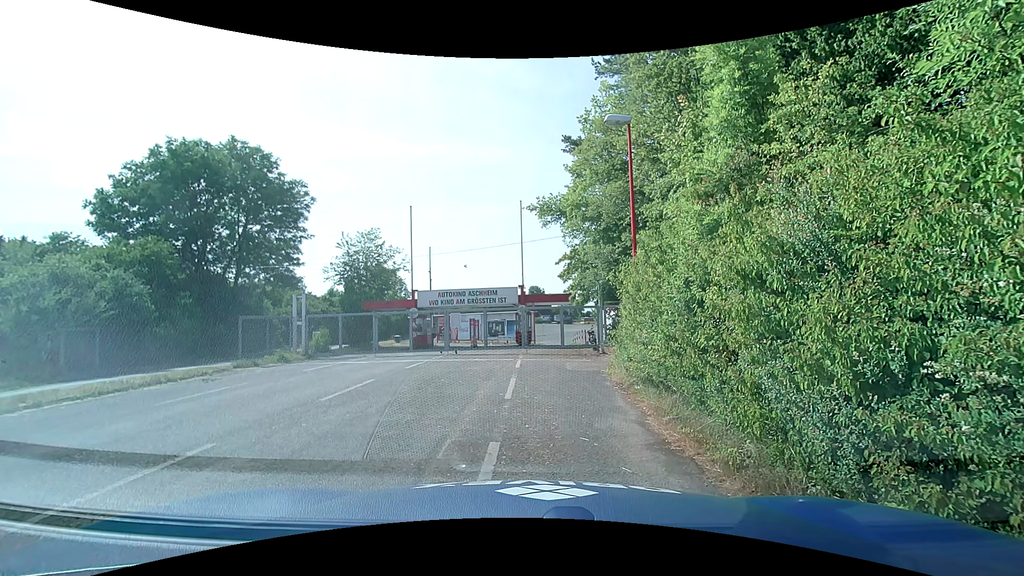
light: Day
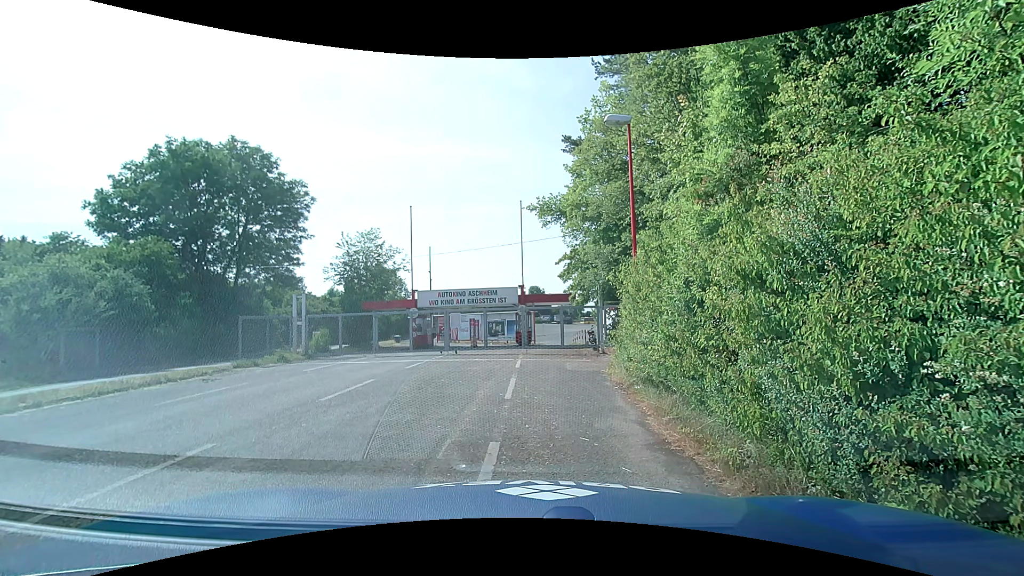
(0.0, 0.0) m; 0°
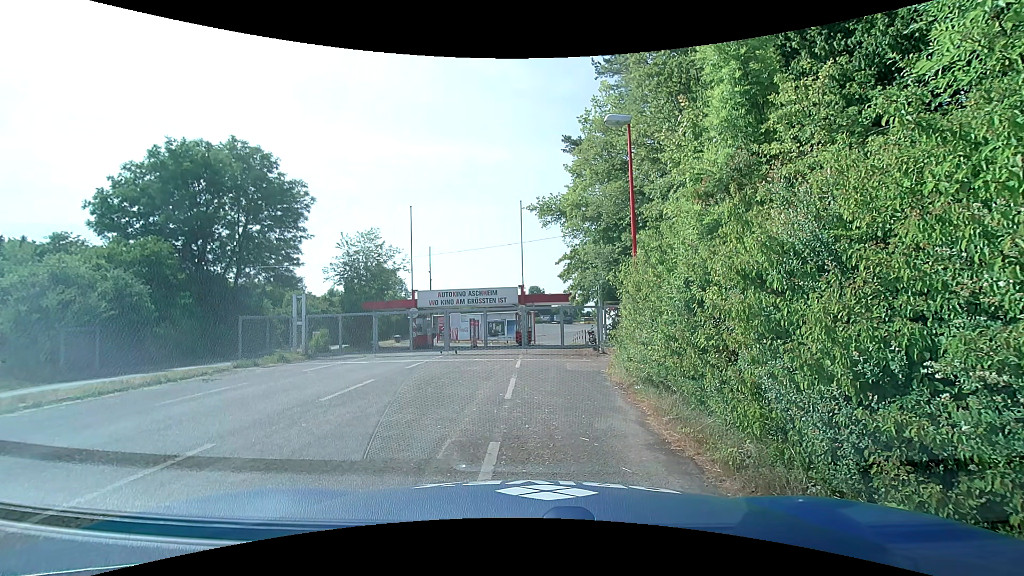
(0.0, 0.0) m; 0°
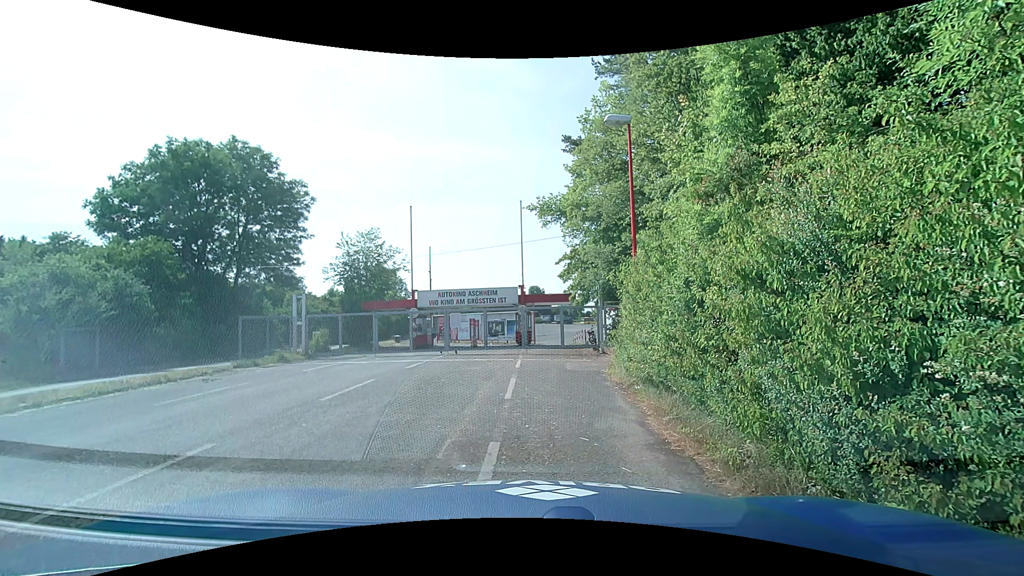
(0.0, 0.0) m; 0°
